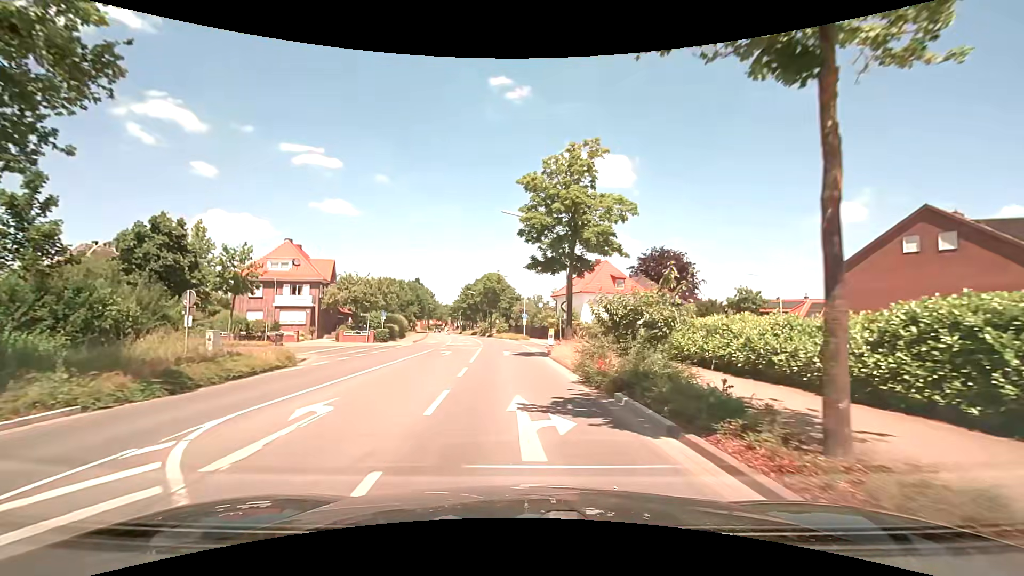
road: secondary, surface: asphalt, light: Day
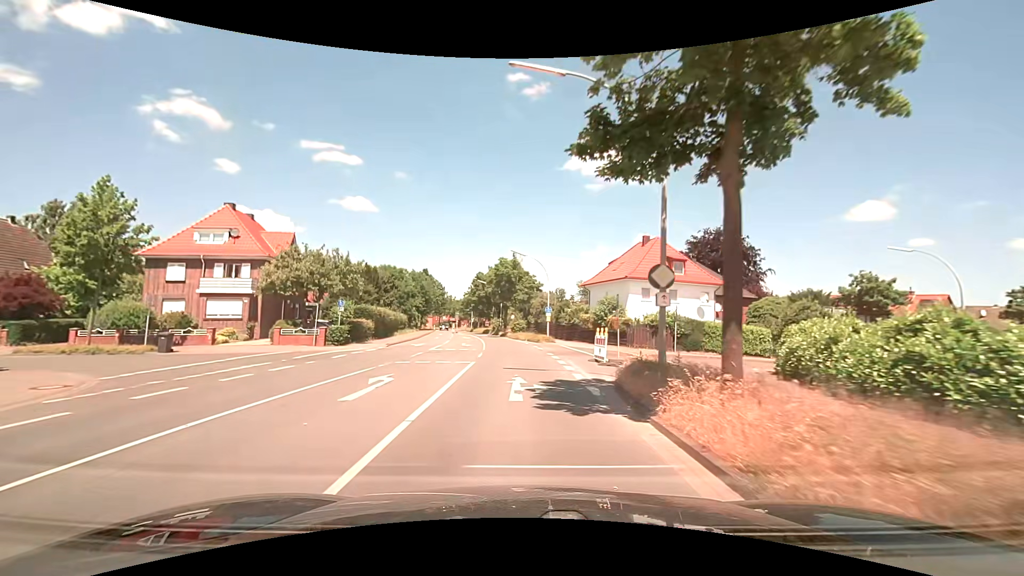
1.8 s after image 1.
(-0.2, +16.3) m; -2°
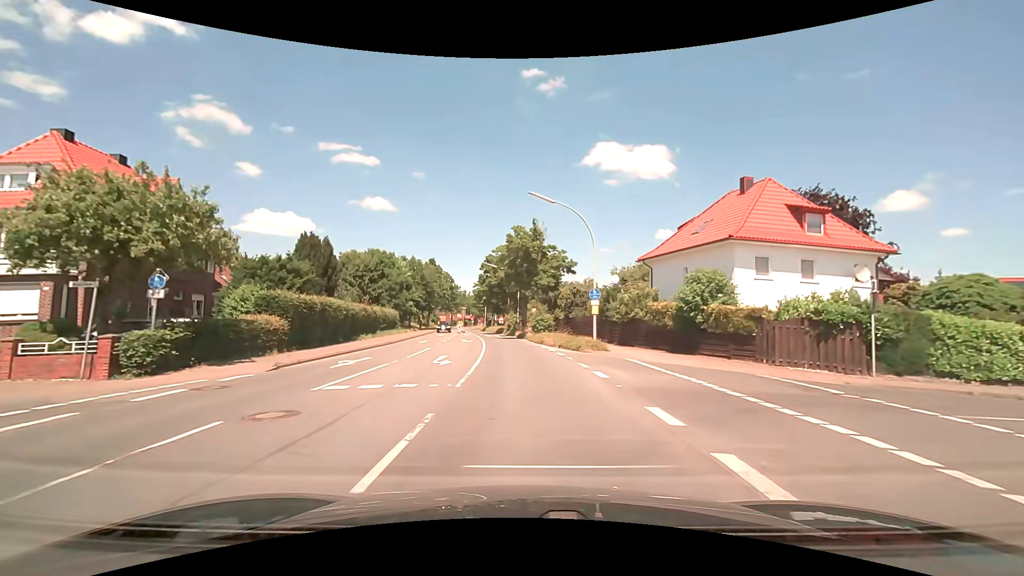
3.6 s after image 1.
(-0.3, +18.3) m; -2°
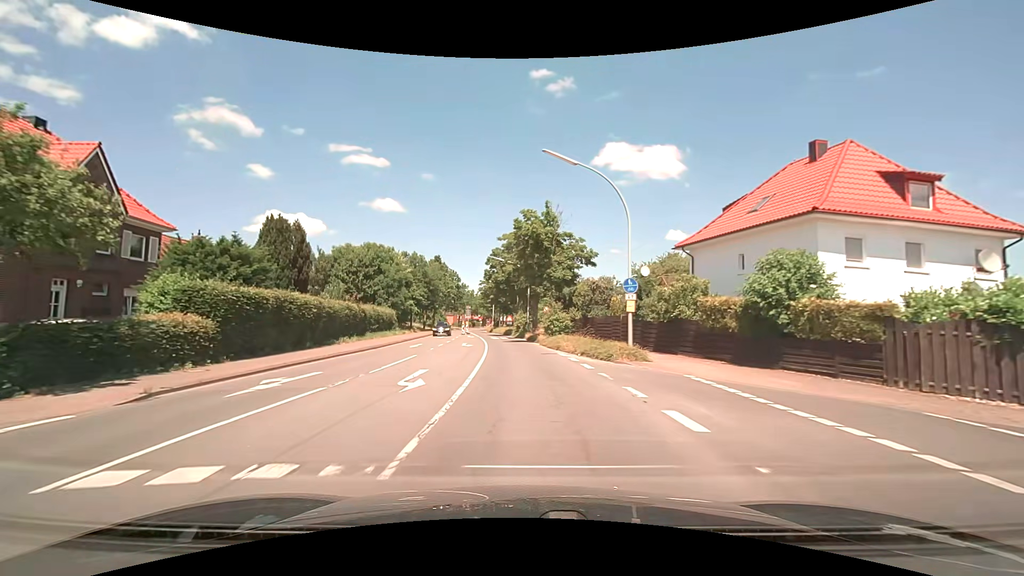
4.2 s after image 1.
(-0.1, +6.3) m; -1°
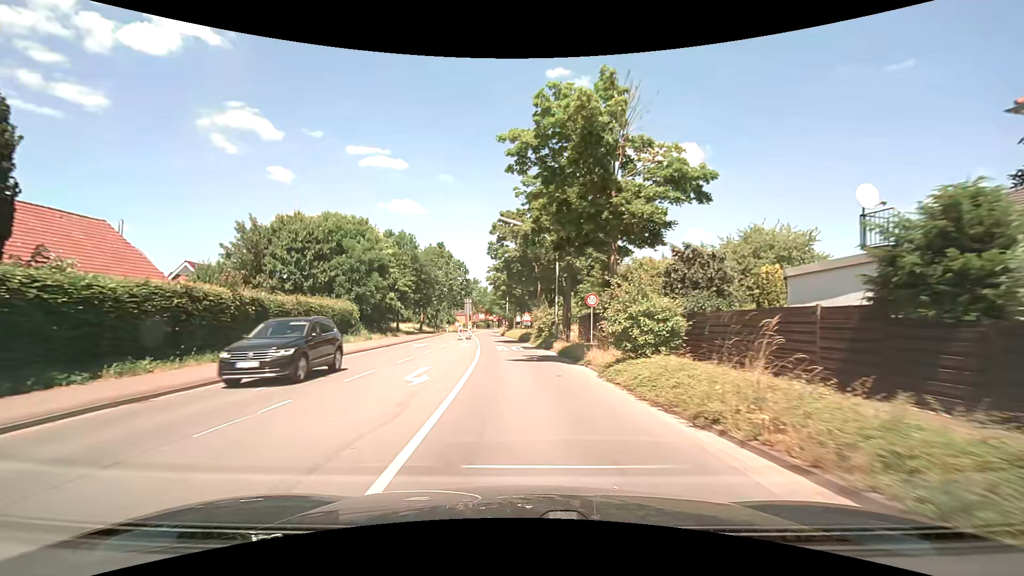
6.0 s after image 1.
(-0.4, +19.2) m; -2°
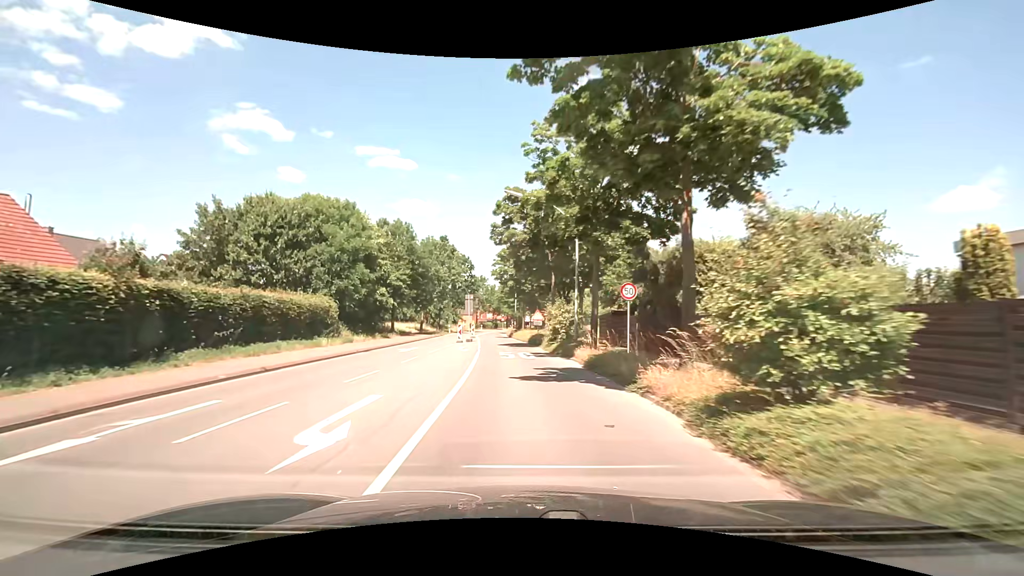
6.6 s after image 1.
(-0.1, +6.5) m; -1°
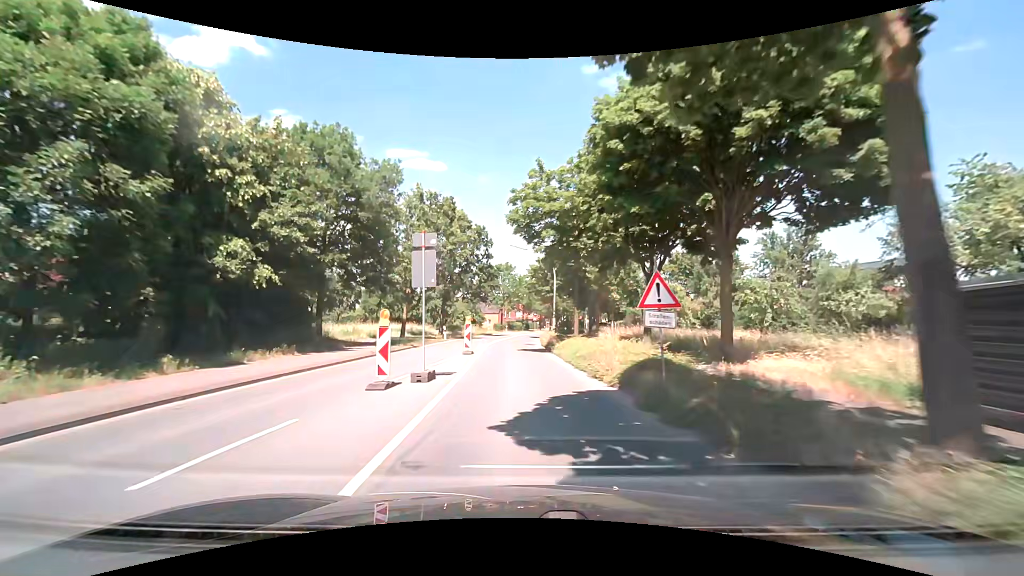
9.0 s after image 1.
(-0.9, +26.2) m; -3°
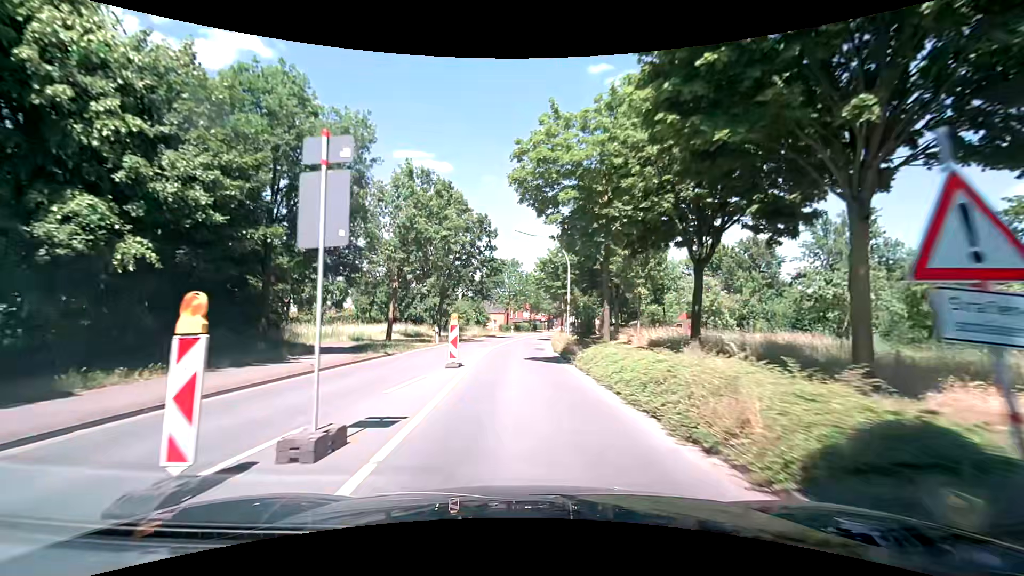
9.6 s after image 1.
(-0.1, +6.6) m; -2°
(0, +10) (0, +20) (0, +30) (+1, +40) (+1, +50) (+2, +60) (+4, +70) (+5, +80) (+8, +89) (+10, +99) m
